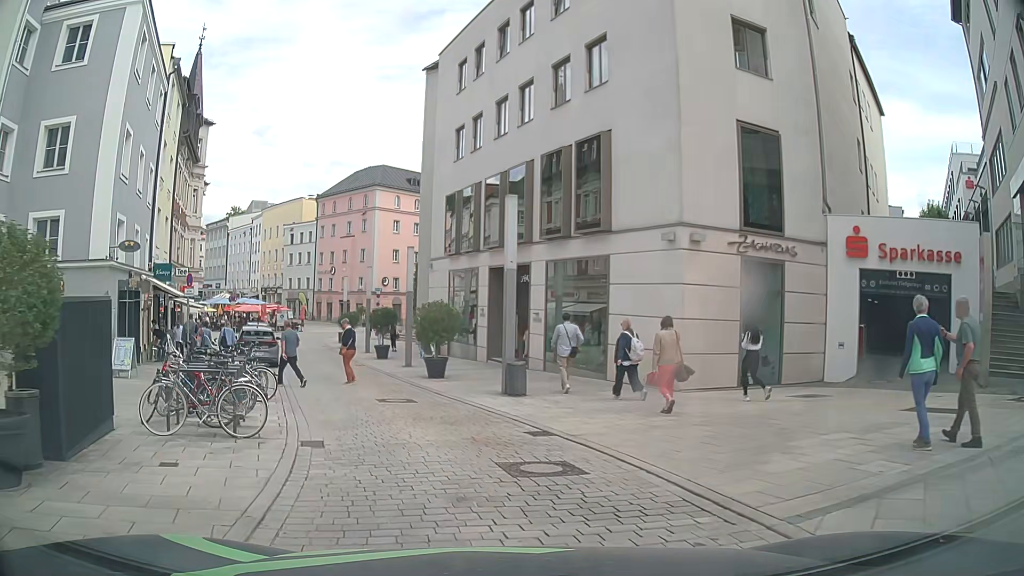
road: residential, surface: paving_stones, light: Day
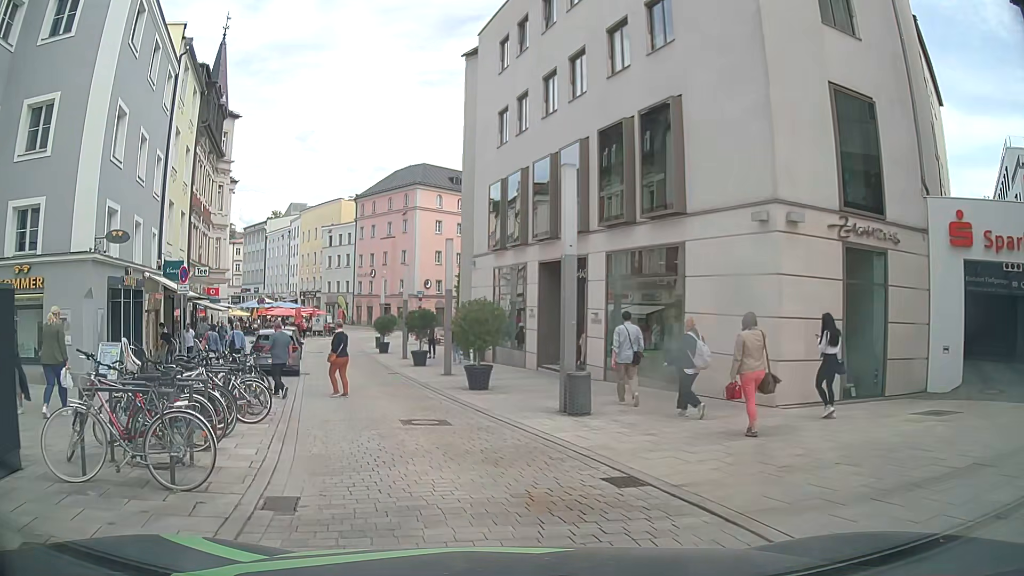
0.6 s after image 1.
(0.0, +3.2) m; -4°
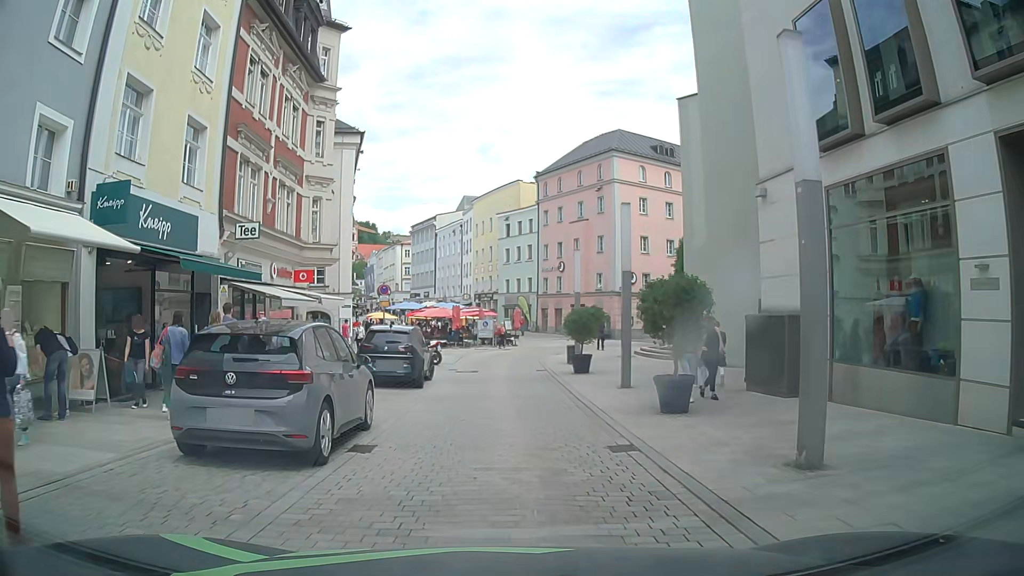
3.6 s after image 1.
(-2.4, +15.9) m; -15°
